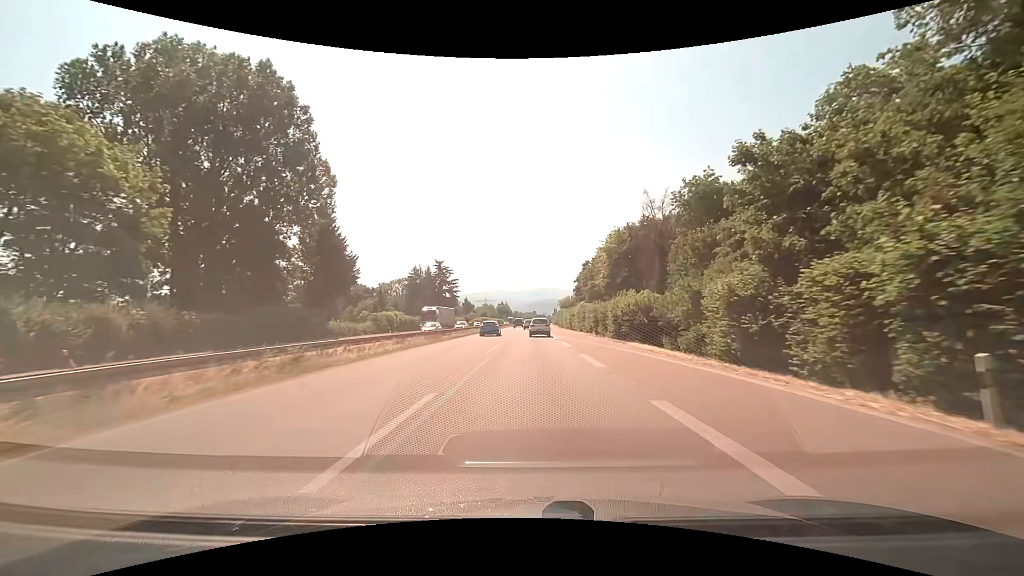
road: trunk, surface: asphalt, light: Day
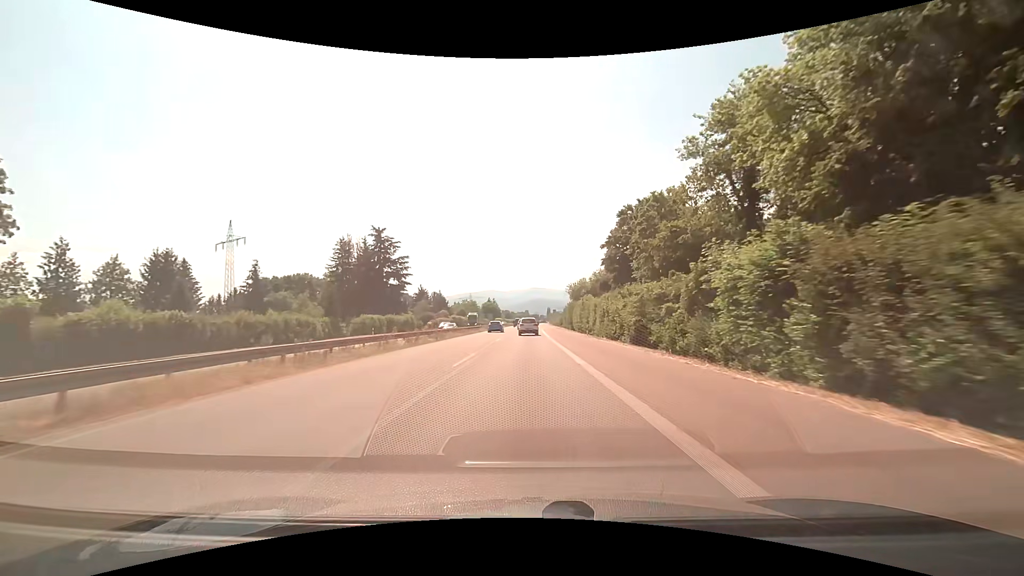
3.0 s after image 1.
(+0.6, +60.7) m; +1°
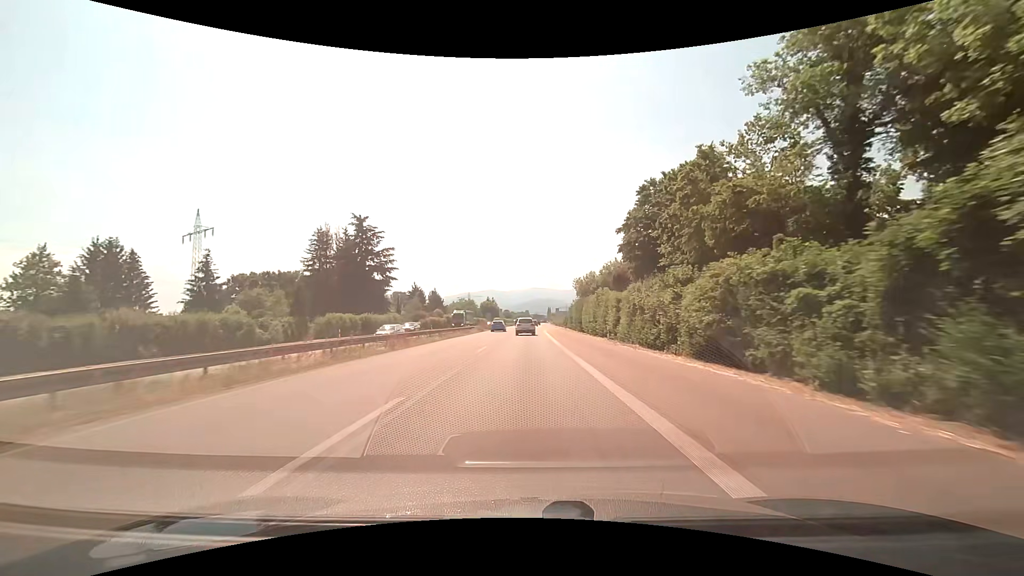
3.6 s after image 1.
(0.0, +12.2) m; 0°
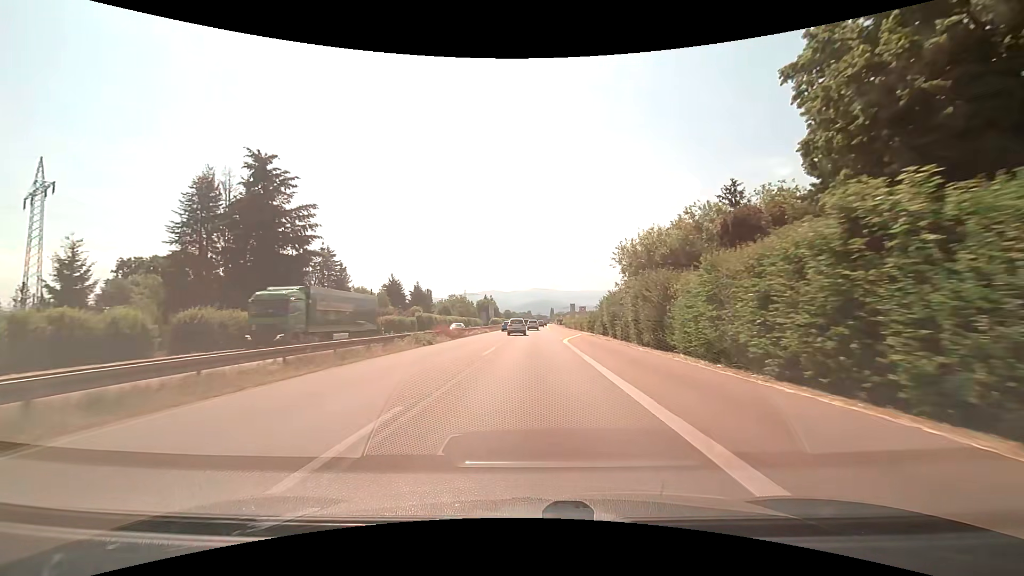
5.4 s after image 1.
(0.0, +37.0) m; 0°
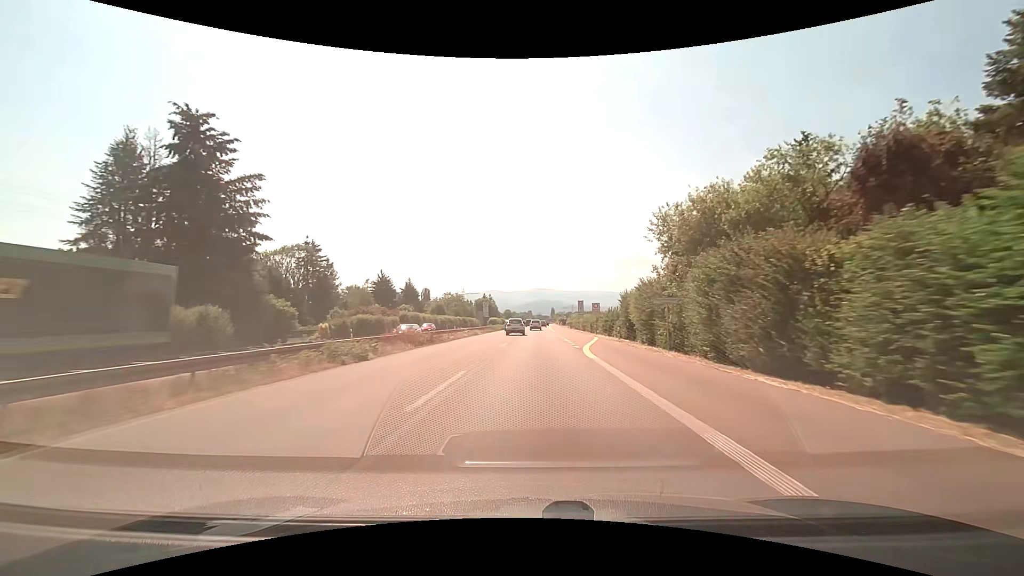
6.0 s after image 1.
(0.0, +12.6) m; 0°
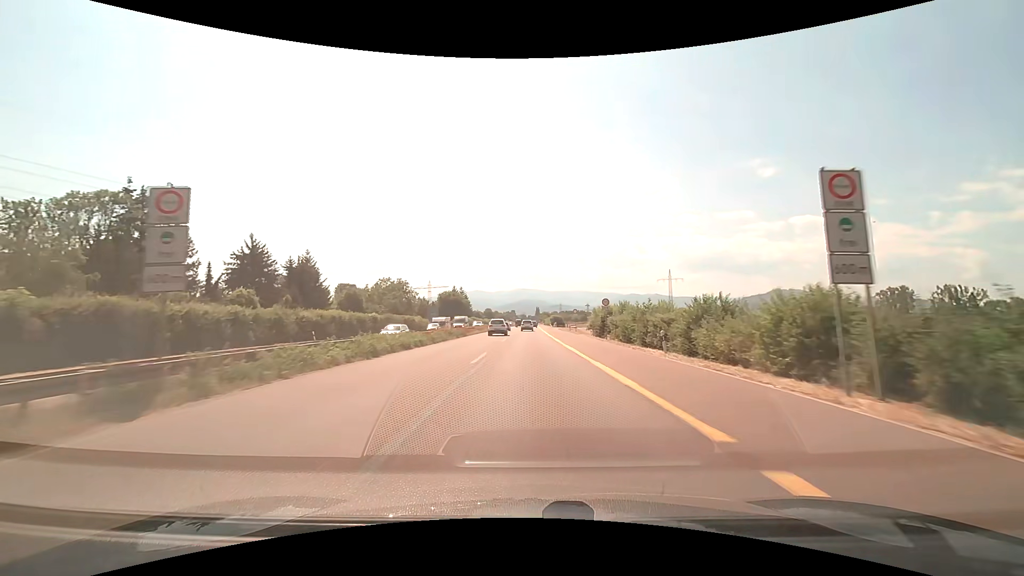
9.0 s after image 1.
(+1.0, +63.8) m; +2°
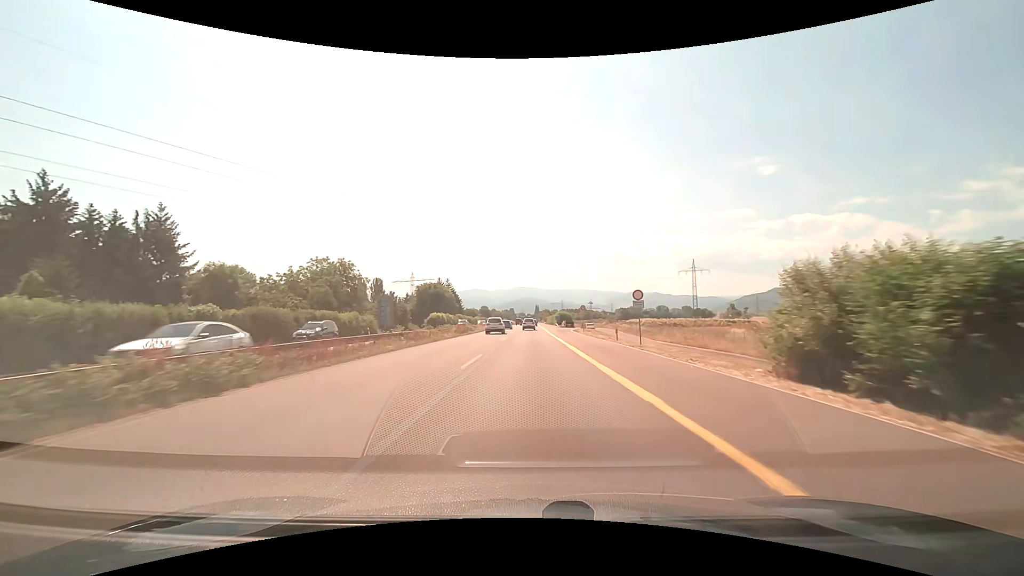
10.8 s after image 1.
(+0.2, +38.4) m; 0°
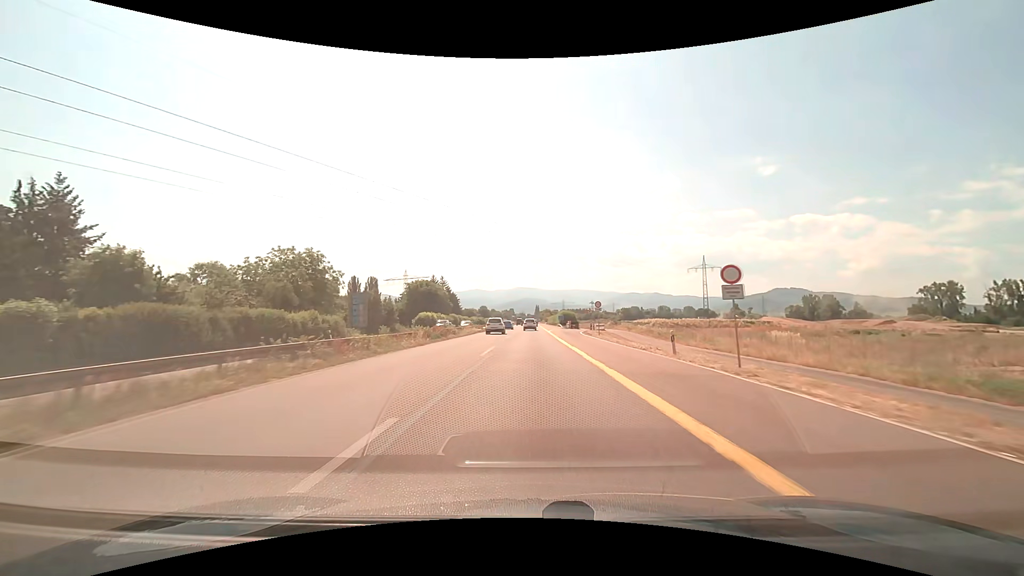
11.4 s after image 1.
(0.0, +12.8) m; 0°
(0, +10) (0, +20) (0, +30) (0, +40) (0, +50) (0, +60) (0, +70) (0, +80) (+1, +90) (+1, +100) m
